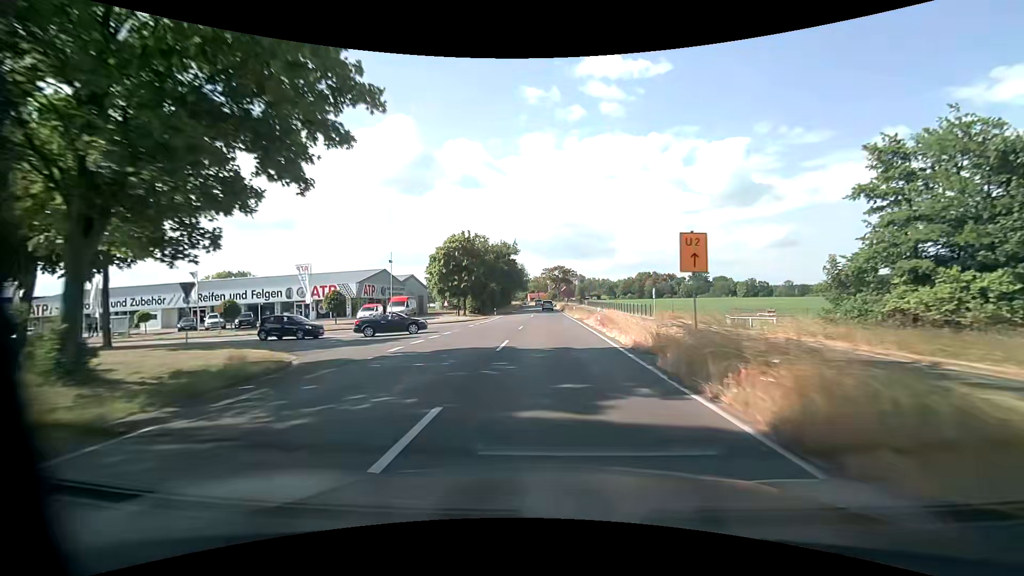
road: tertiary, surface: asphalt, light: Day
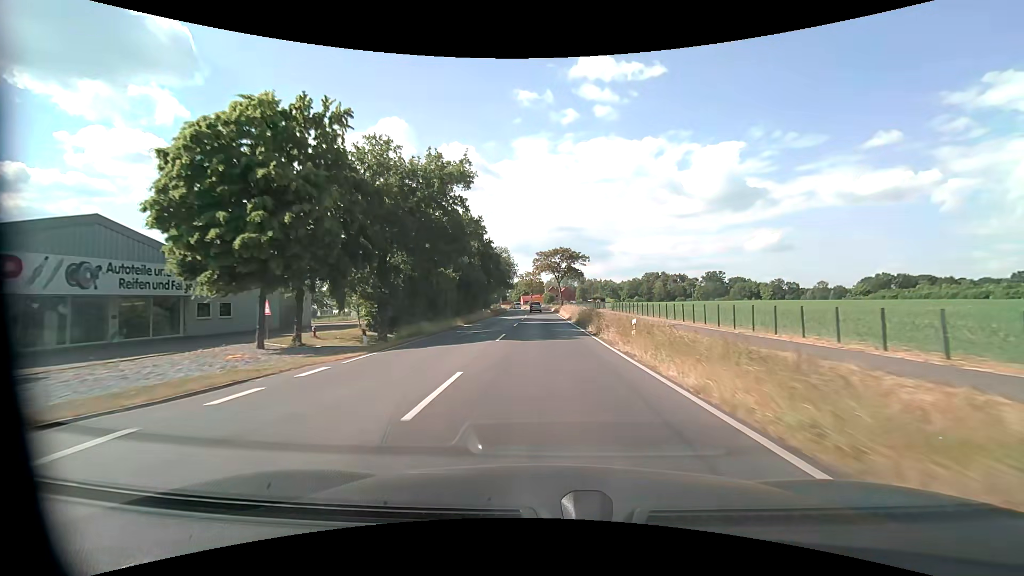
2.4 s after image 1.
(0.0, +44.9) m; 0°
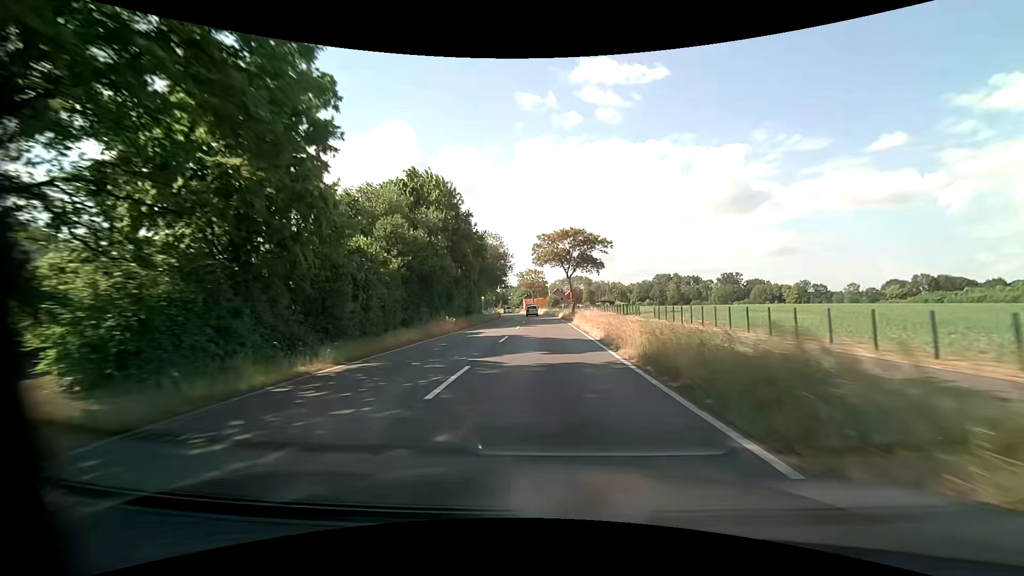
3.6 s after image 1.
(-0.1, +22.6) m; -1°
